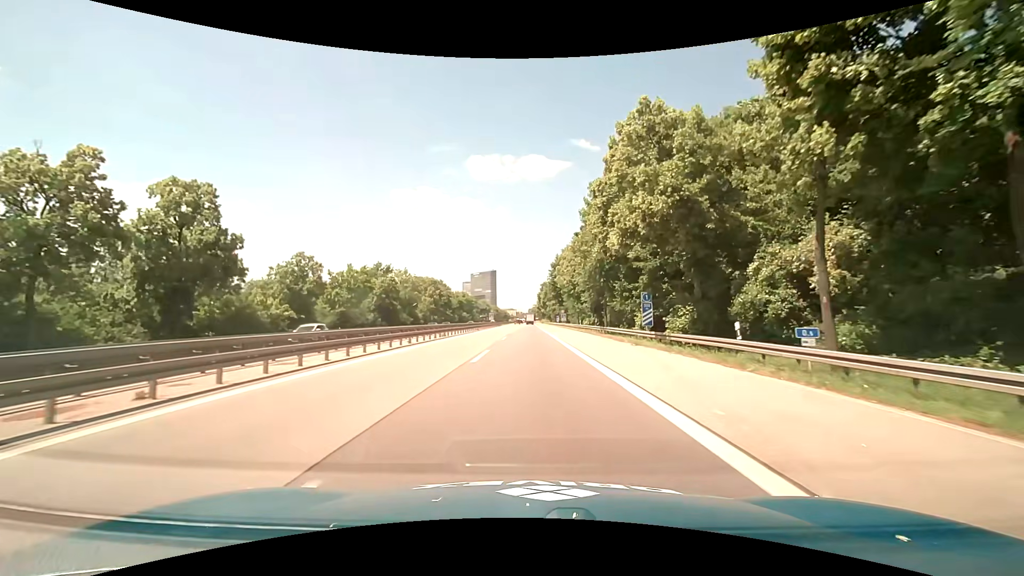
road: motorway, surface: asphalt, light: Day
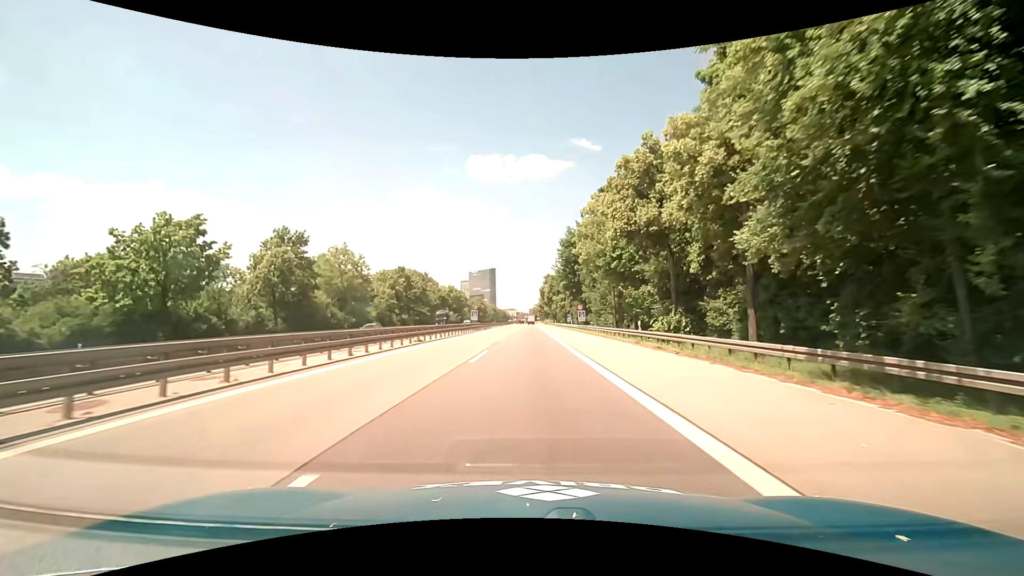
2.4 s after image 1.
(+0.2, +35.8) m; 0°
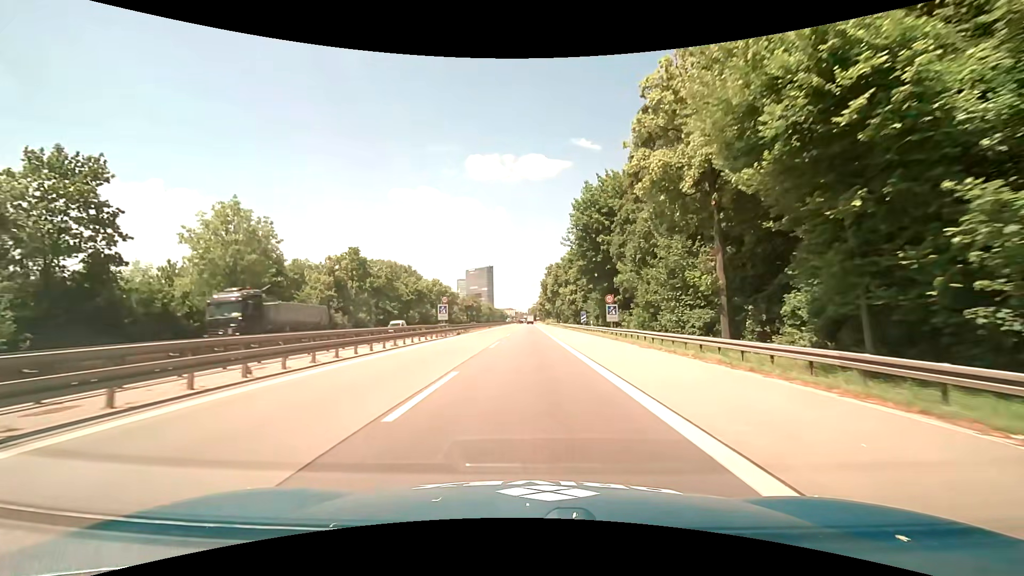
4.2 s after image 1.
(0.0, +27.3) m; 0°
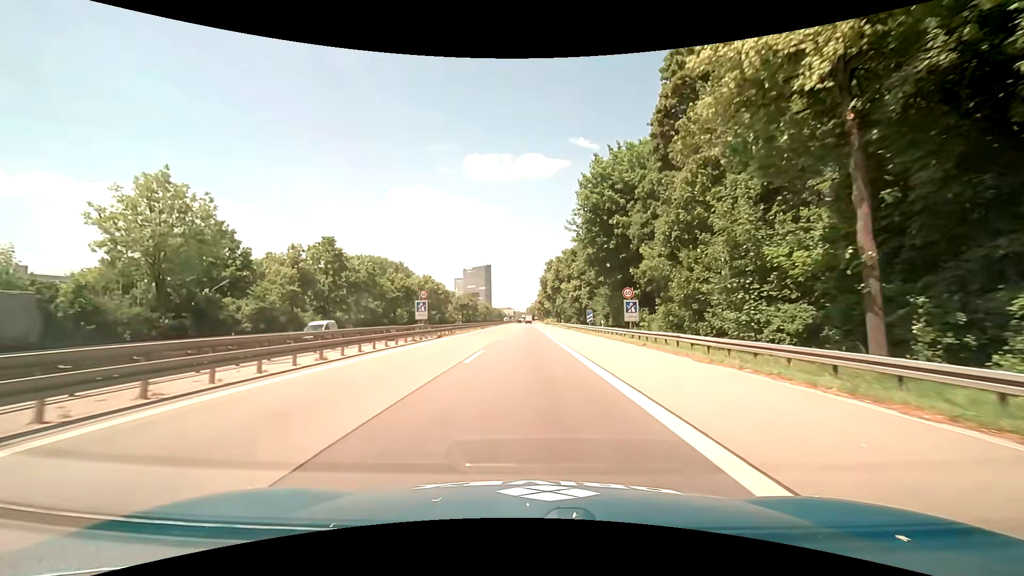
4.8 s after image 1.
(0.0, +9.2) m; 0°
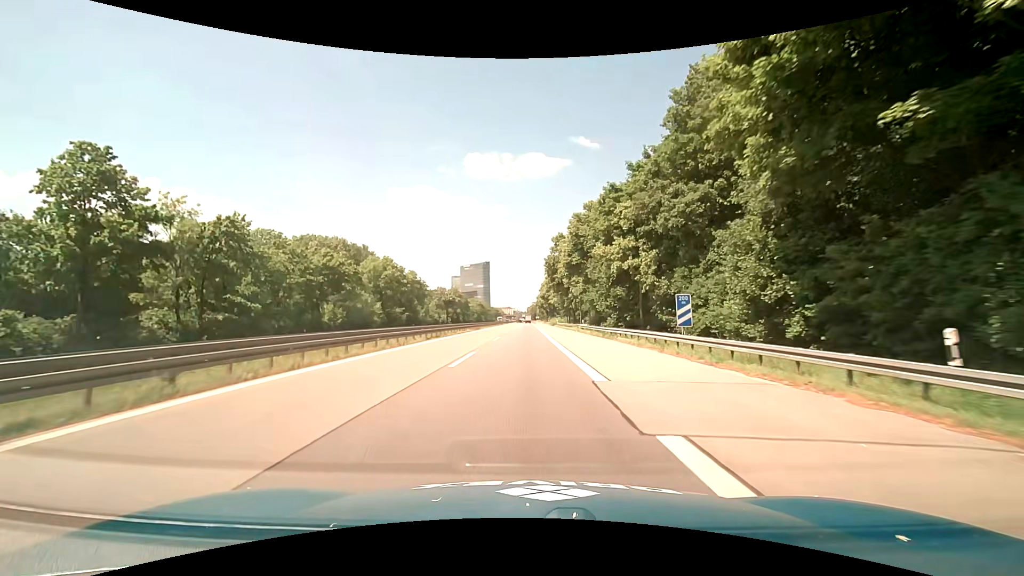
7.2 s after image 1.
(0.0, +37.1) m; 0°
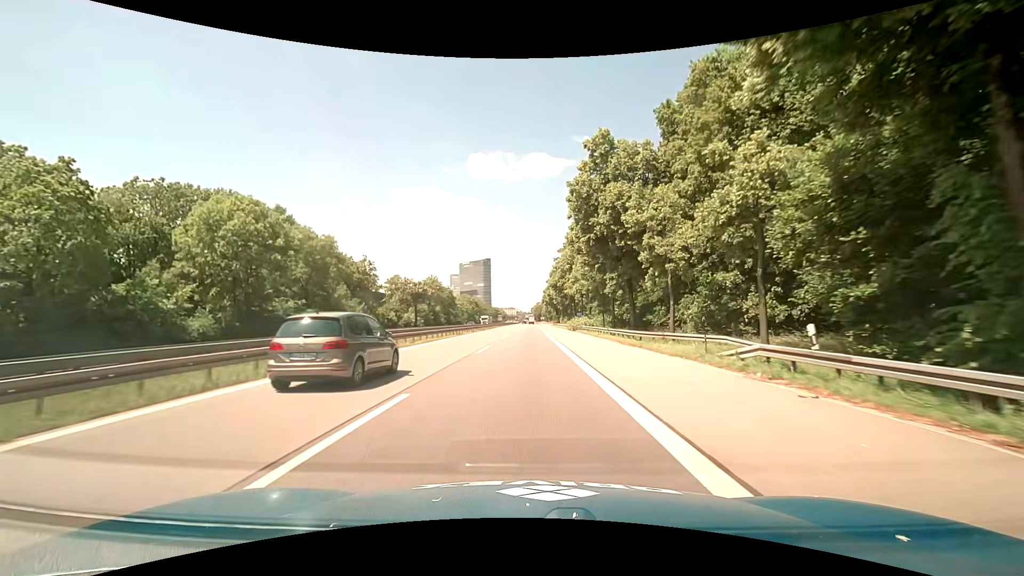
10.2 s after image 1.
(-0.2, +47.1) m; 0°
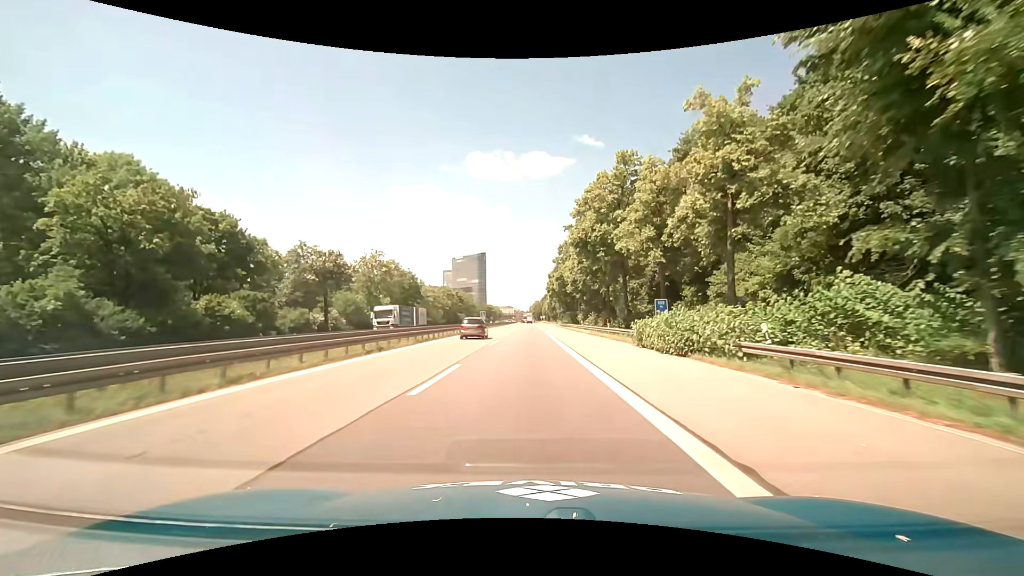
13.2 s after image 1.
(-0.1, +47.8) m; 0°
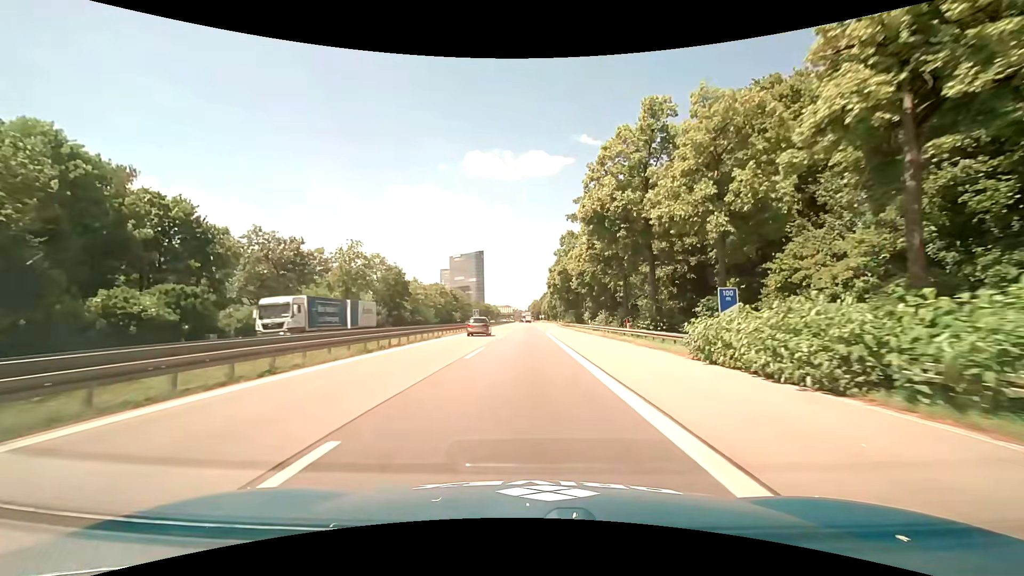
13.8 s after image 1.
(0.0, +9.6) m; 0°
(0, +10) (0, +20) (0, +30) (0, +40) (0, +50) (+1, +60) (+1, +70) (+2, +80) (+2, +90) (+3, +100) m
